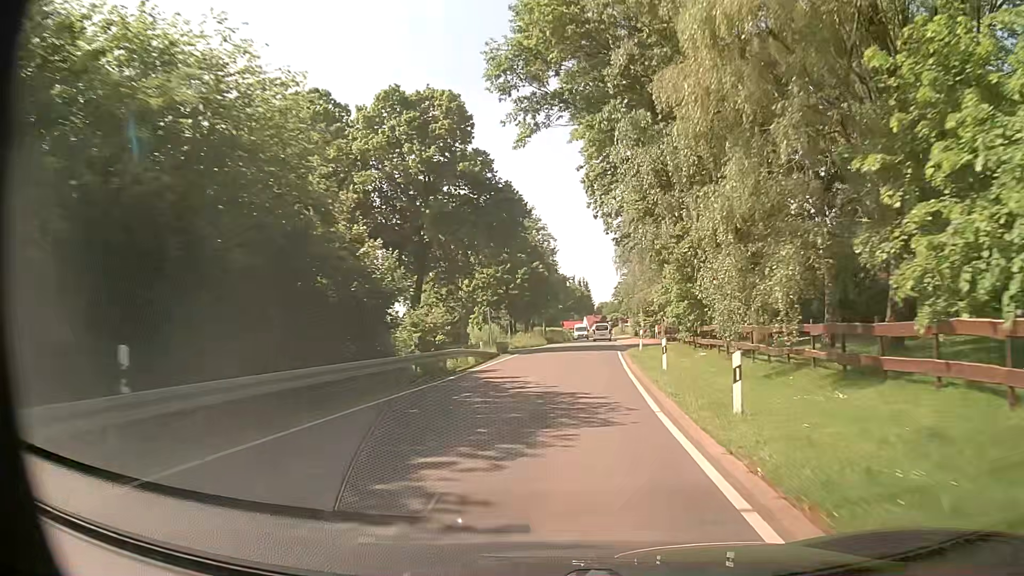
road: tertiary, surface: asphalt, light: Day
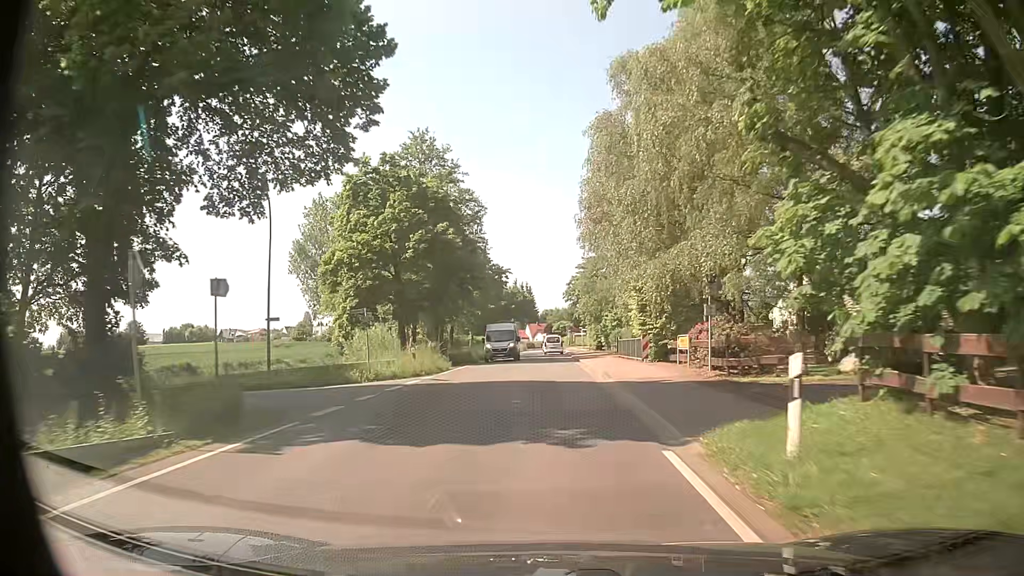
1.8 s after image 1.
(+2.3, +28.1) m; +6°
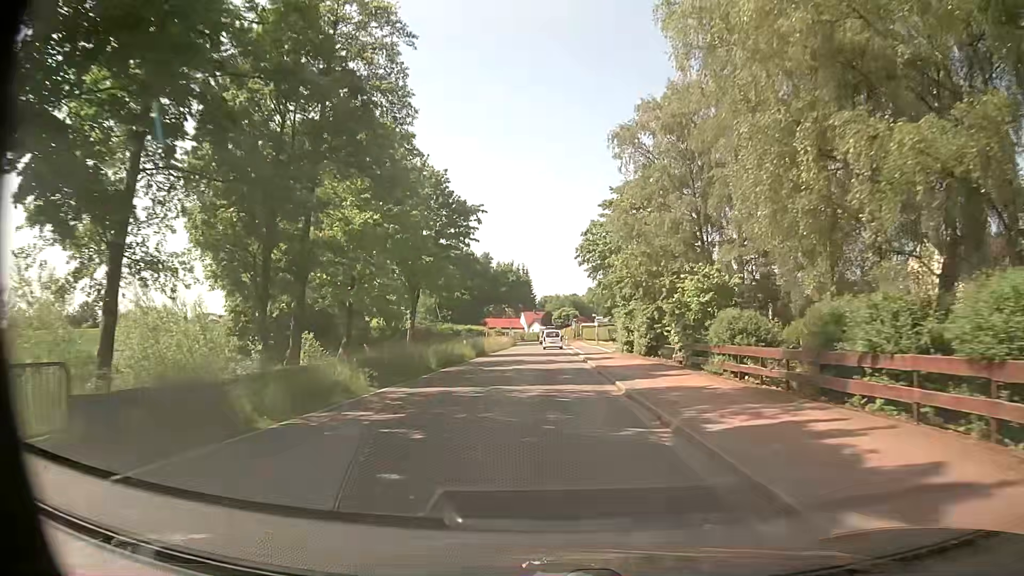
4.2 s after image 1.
(+0.6, +35.1) m; 0°
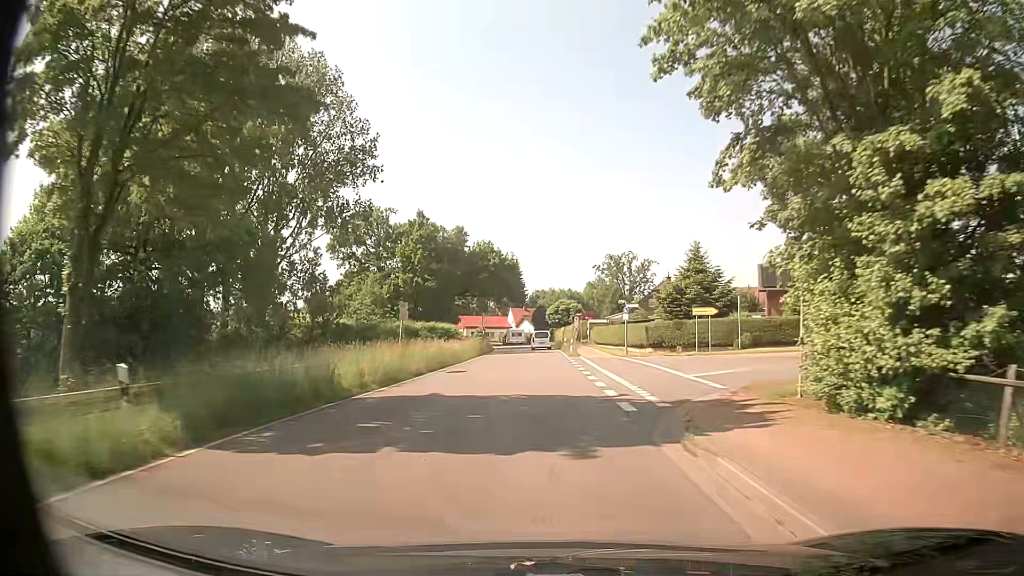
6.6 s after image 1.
(+0.5, +33.7) m; +1°
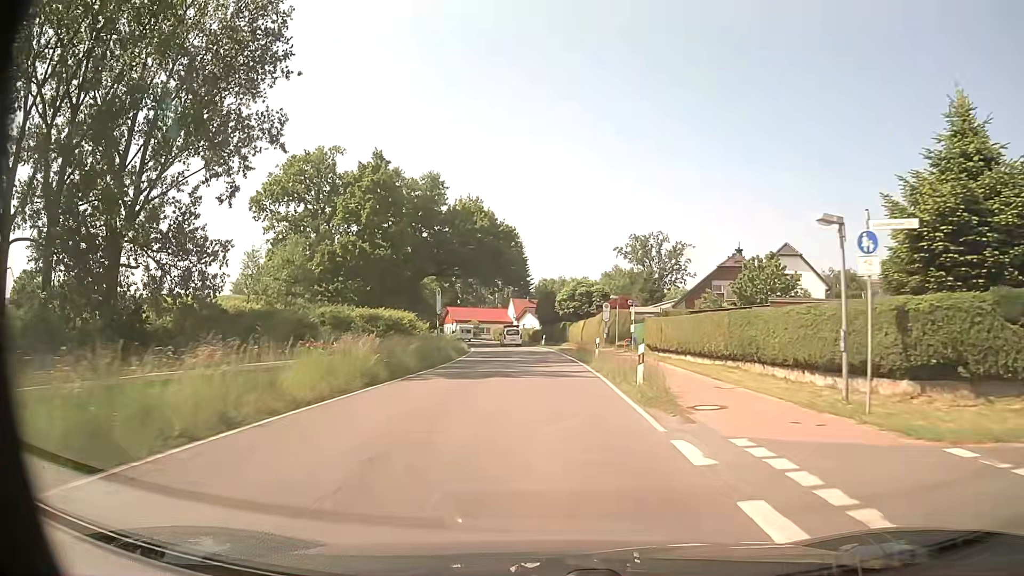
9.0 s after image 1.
(-0.2, +32.1) m; -1°
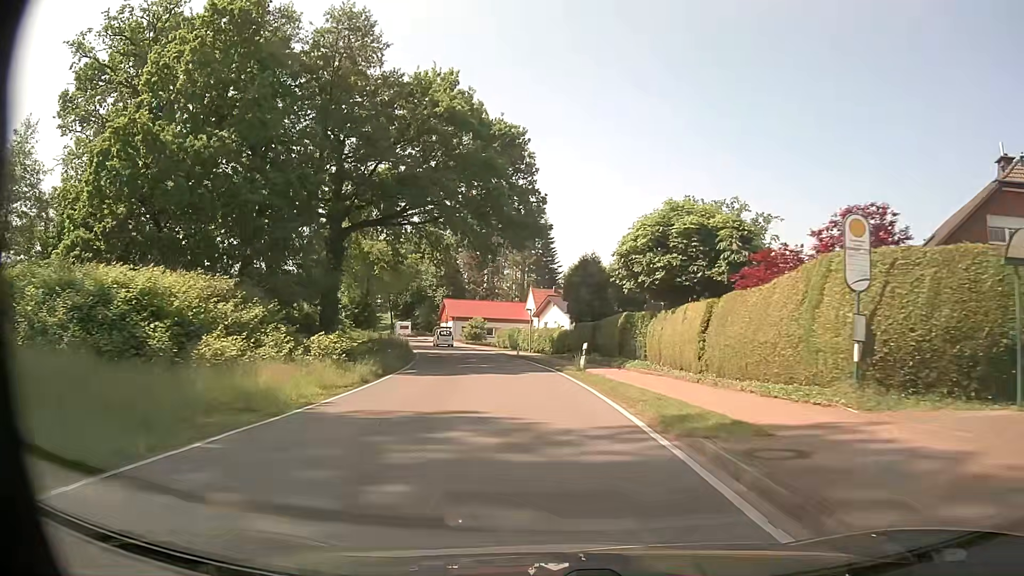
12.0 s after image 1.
(-0.4, +38.7) m; -2°
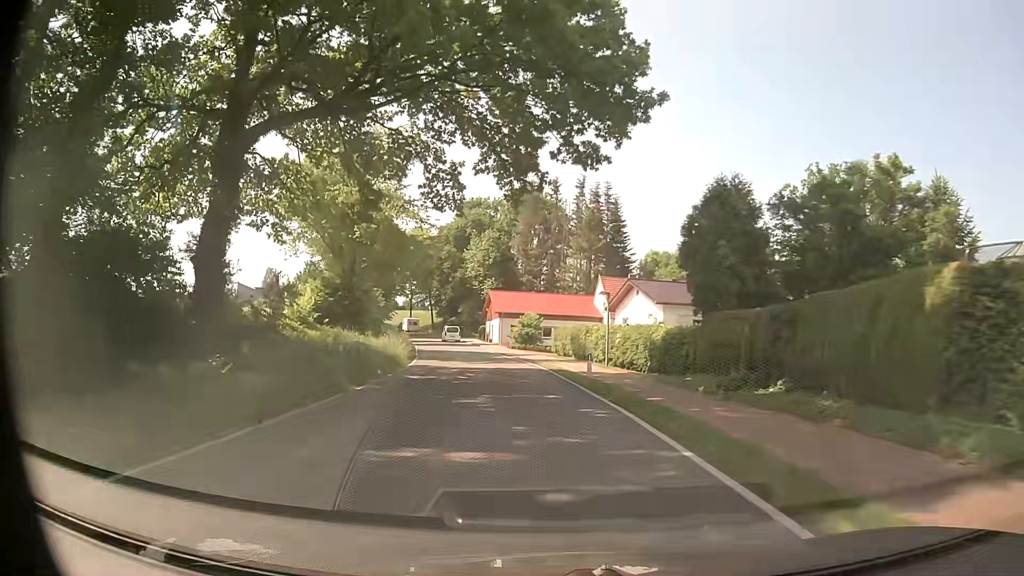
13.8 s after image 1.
(-1.0, +22.5) m; -5°
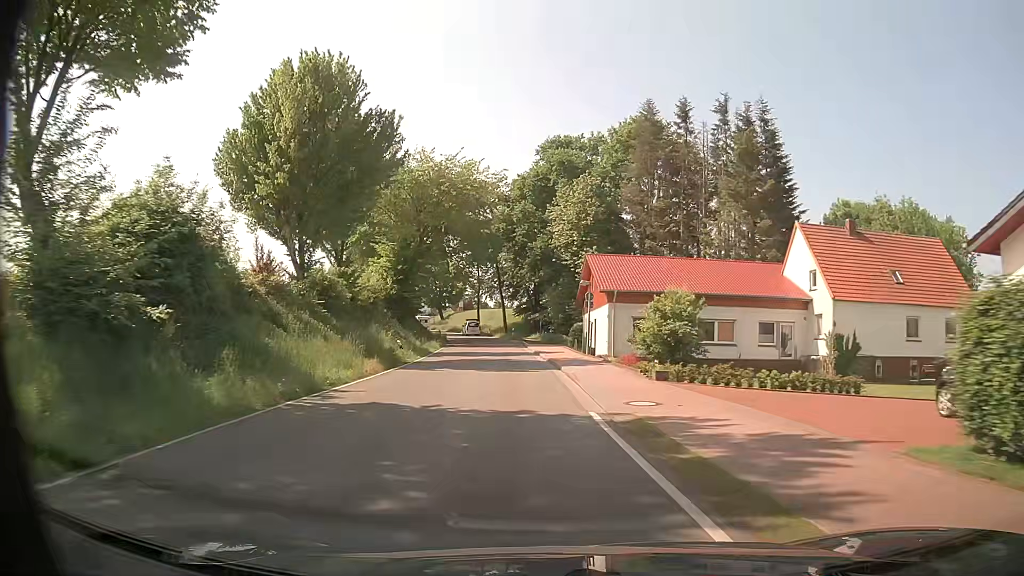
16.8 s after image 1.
(-2.9, +39.4) m; -9°
(0, +10) (-1, +20) (-1, +30) (-2, +40) (-3, +50) (-5, +60) (-6, +70) (-9, +79) (-11, +89) (-14, +99) m
